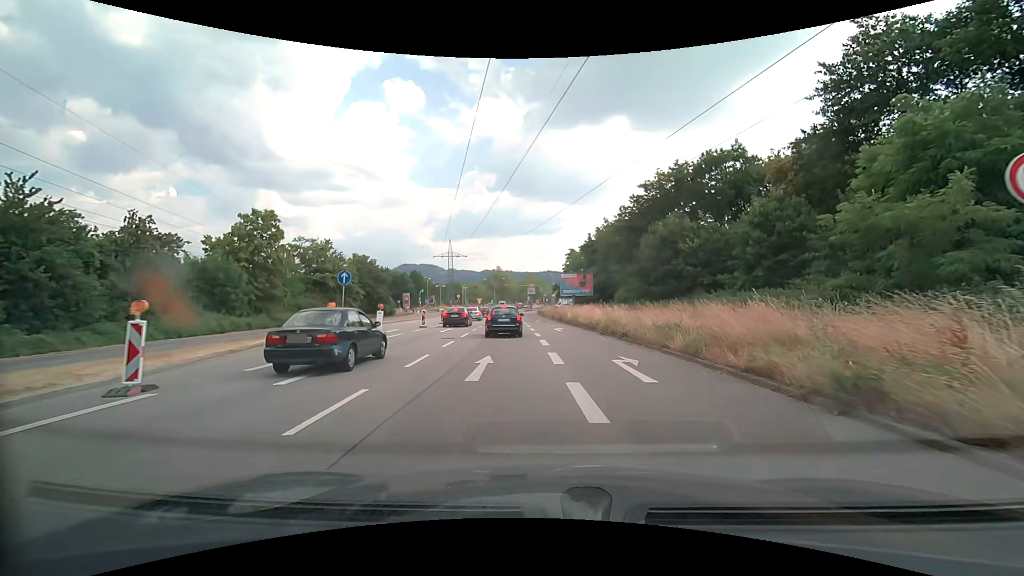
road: primary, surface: asphalt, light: Day
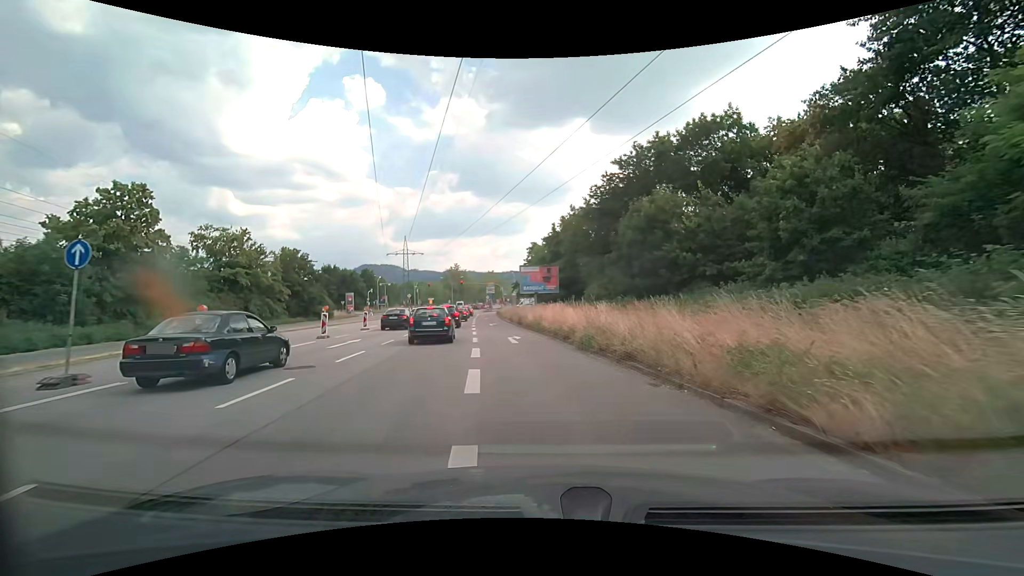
(+0.6, +10.2) m; +5°
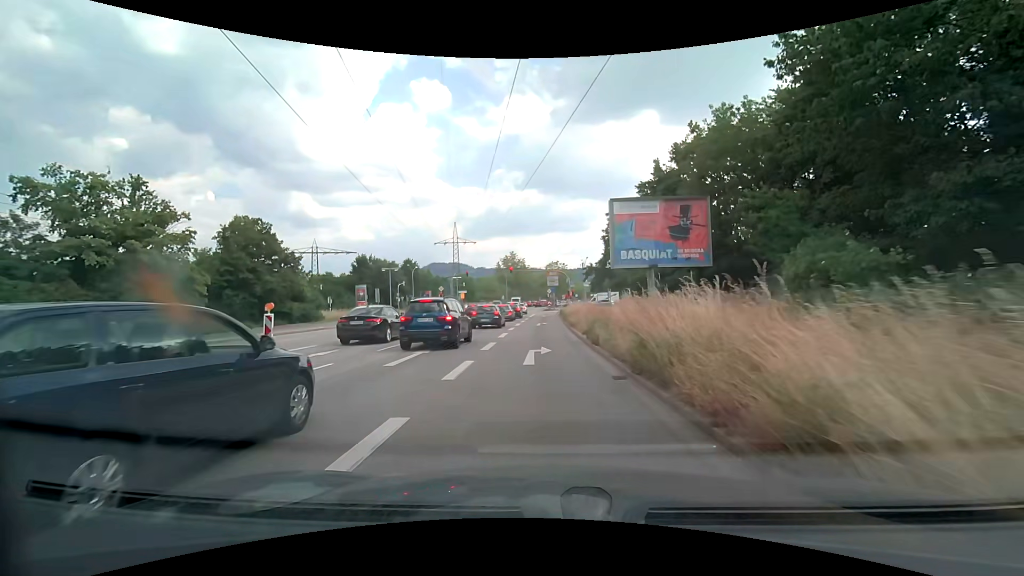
(-2.1, +28.9) m; -8°
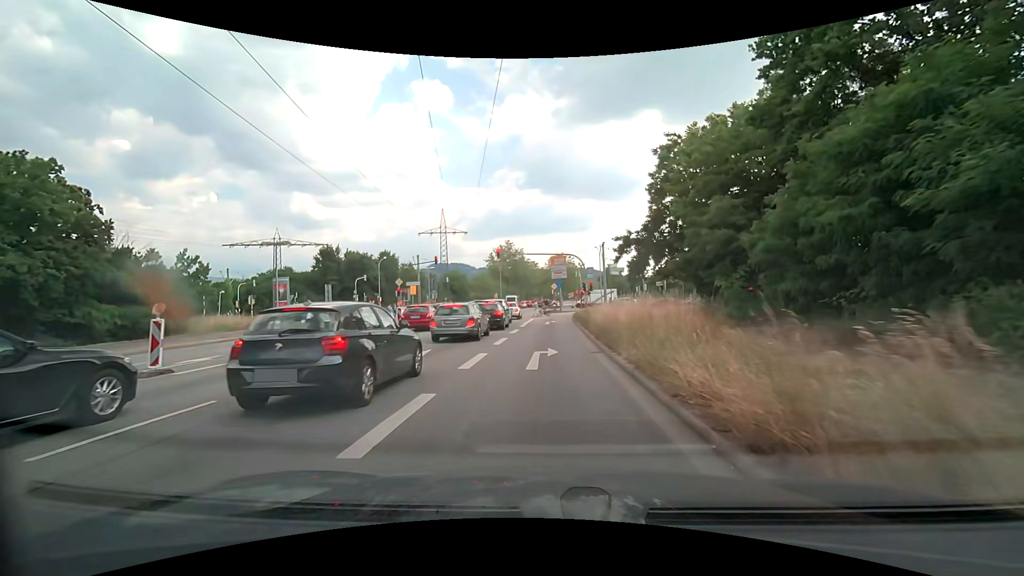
(-0.1, +22.8) m; 0°
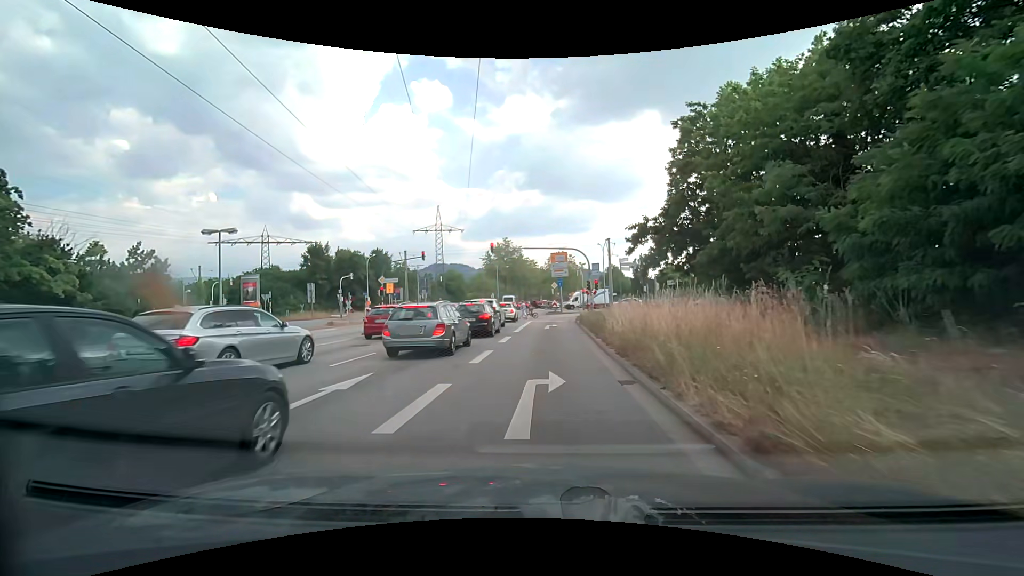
(0.0, +5.1) m; 0°
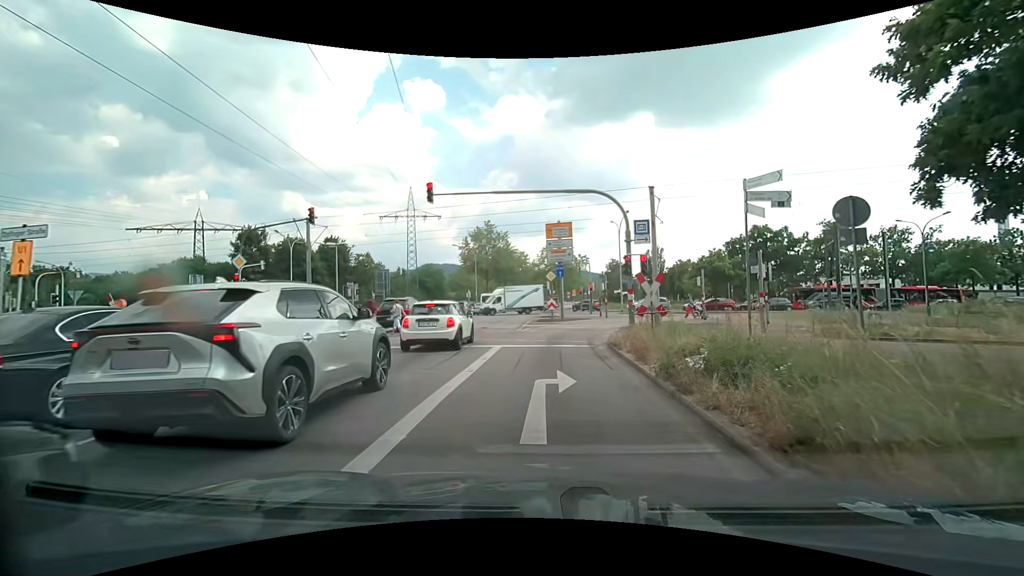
(+0.2, +20.7) m; +2°
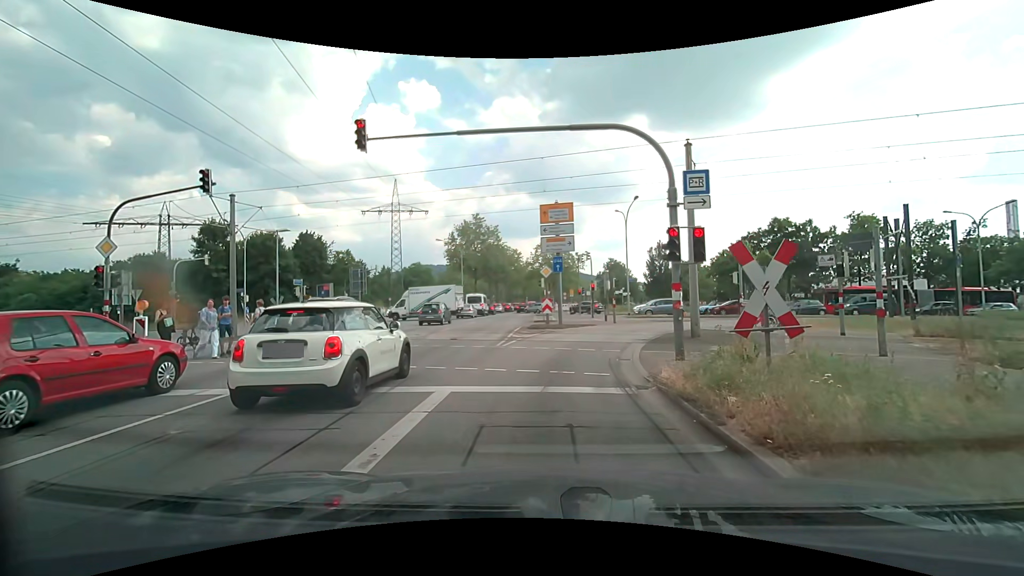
(0.0, +7.2) m; -1°
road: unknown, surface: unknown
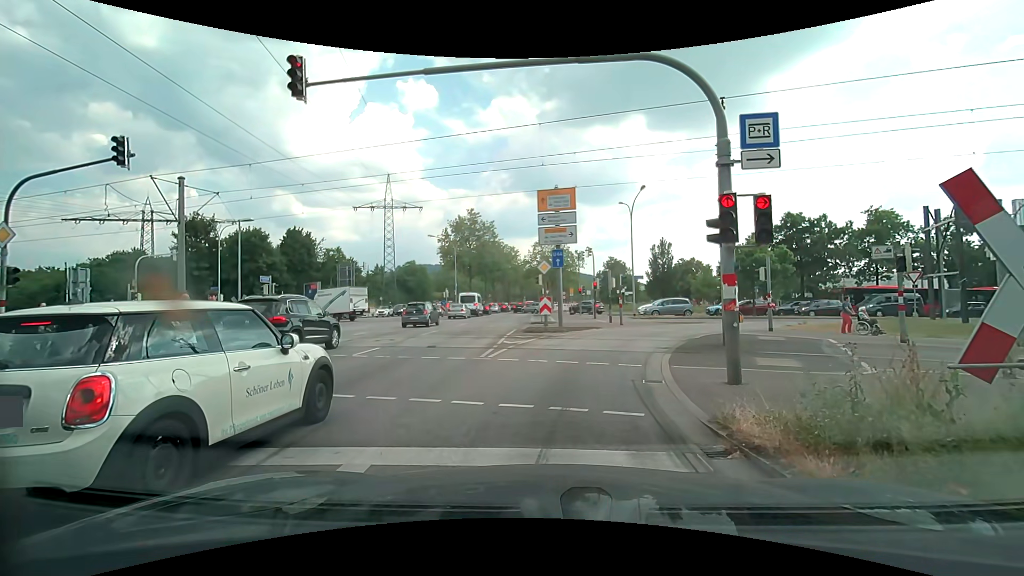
(+0.1, +3.3) m; +3°
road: primary_link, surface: asphalt
(0, +10) (+1, +20) (+6, +29) (+13, +36) (+22, +40) (+32, +42) (+42, +44) (+51, +46) (+61, +48) (+71, +51) m
